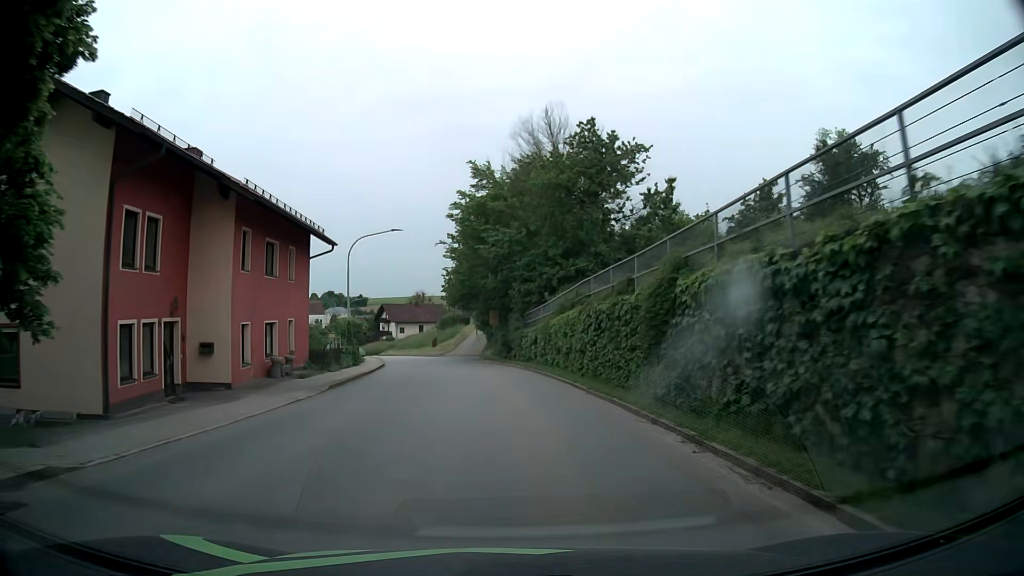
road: tertiary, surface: asphalt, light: Day
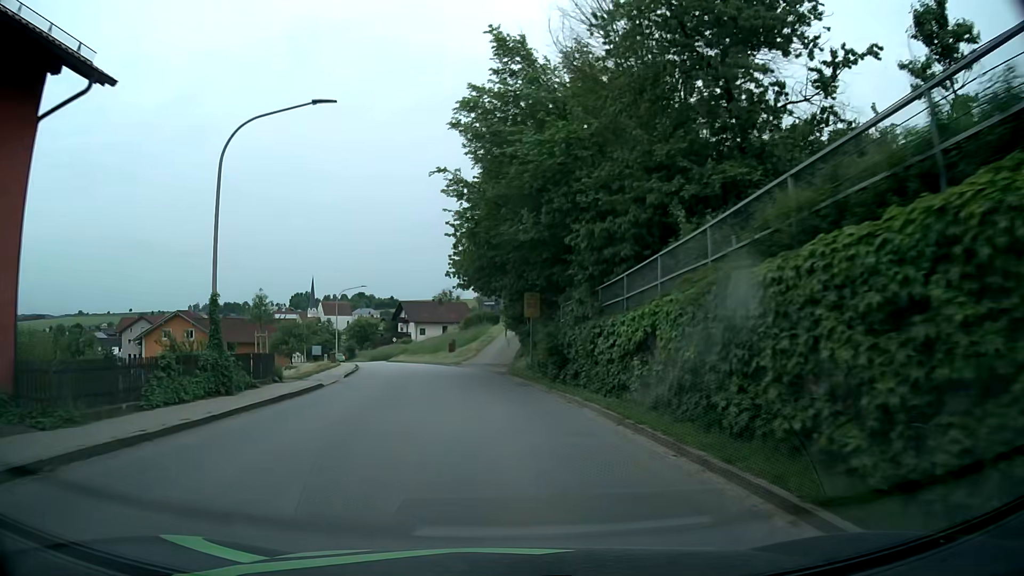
(-0.4, +20.4) m; -3°
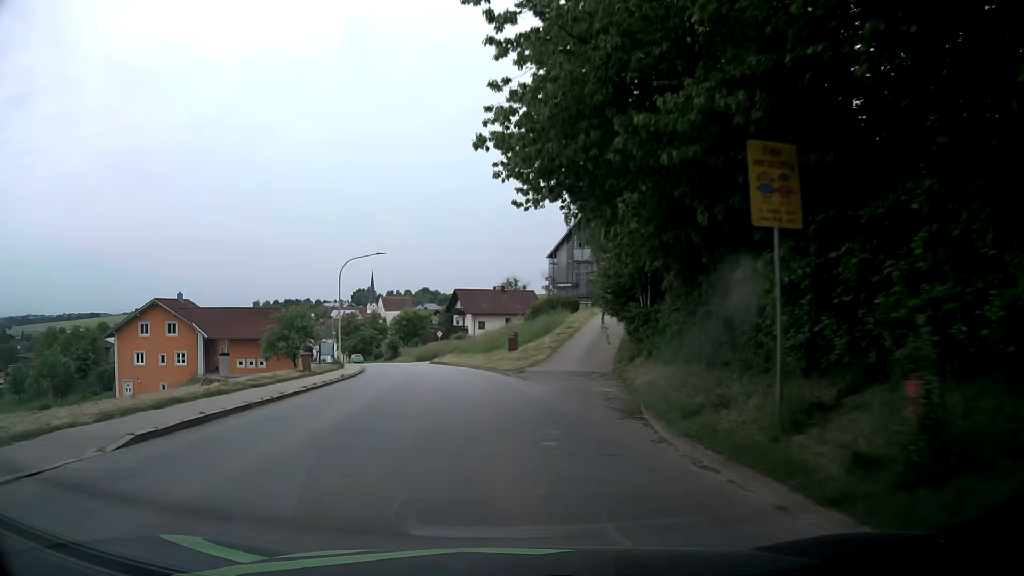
(-1.1, +21.3) m; -6°
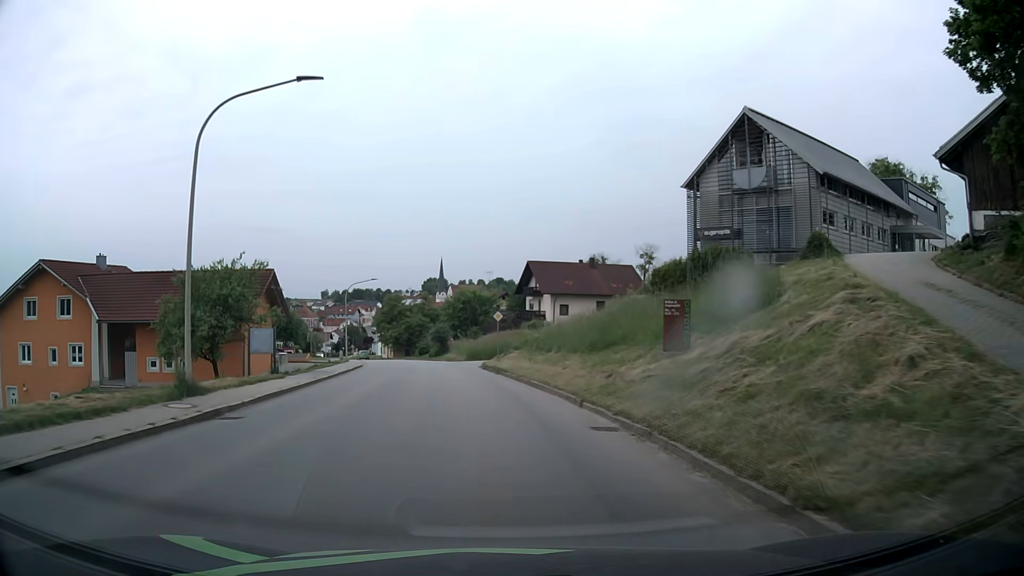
(-1.7, +28.4) m; -6°
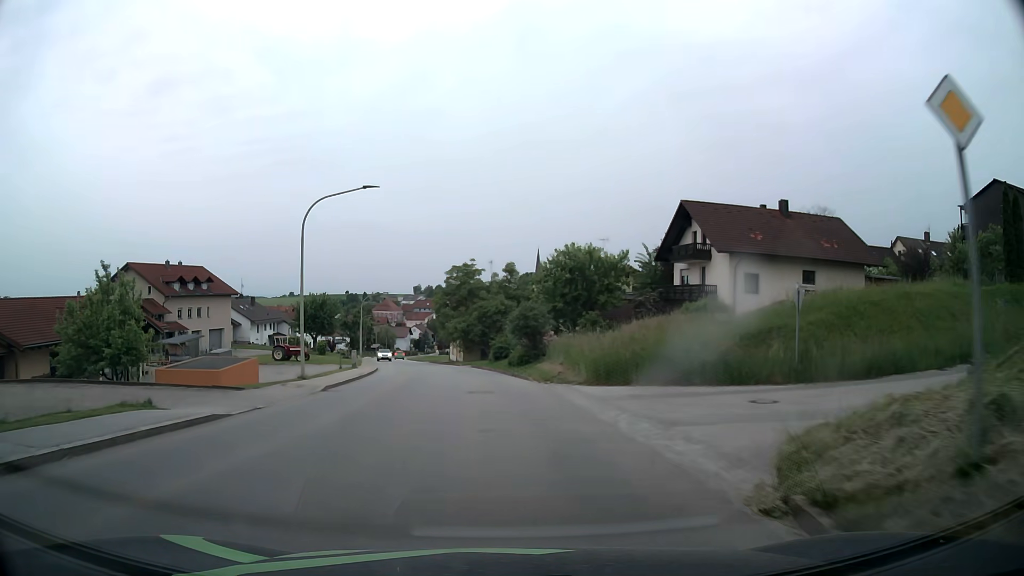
(-2.9, +34.9) m; -9°
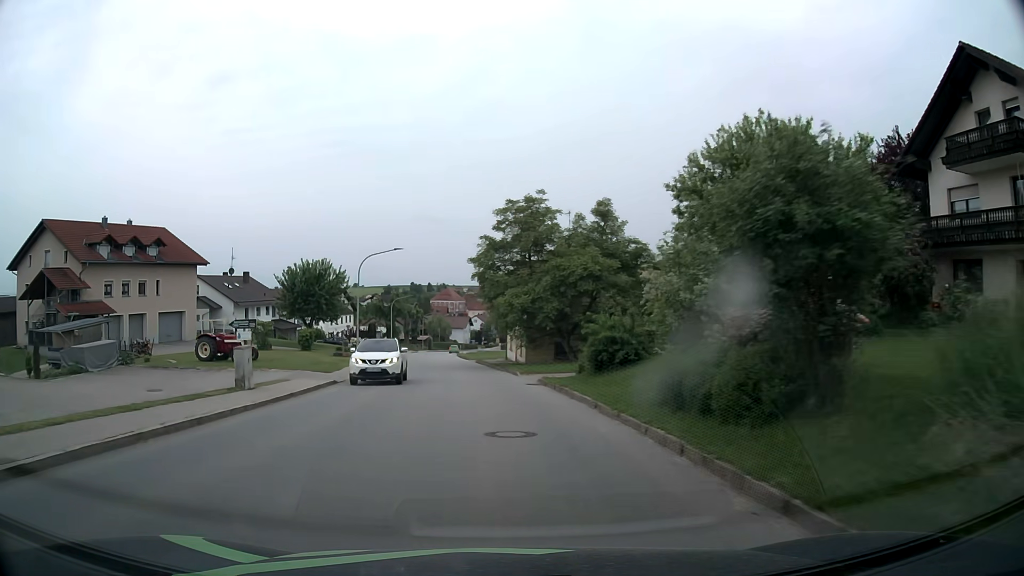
(-1.0, +28.0) m; -5°
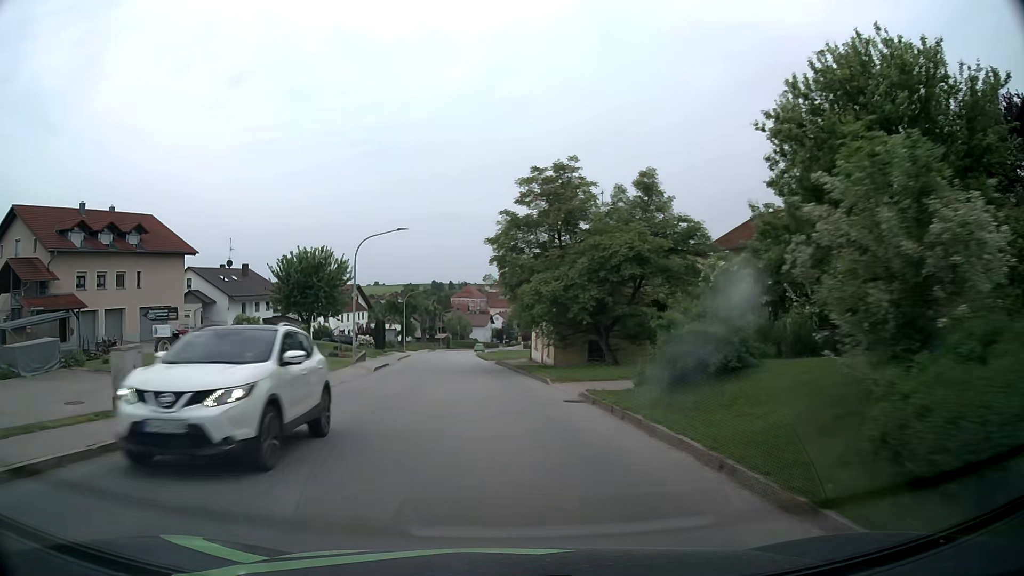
(-0.1, +7.1) m; -2°
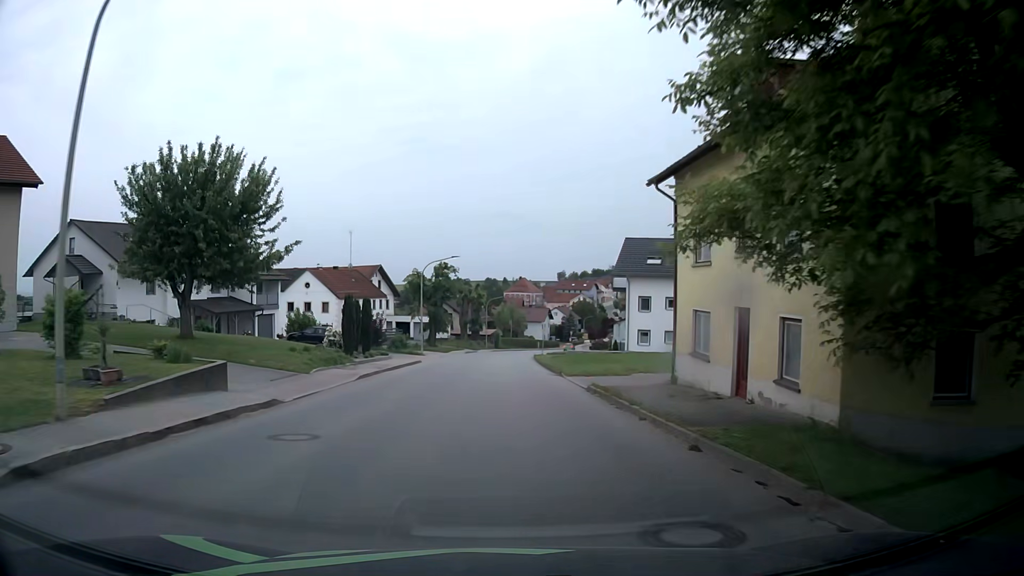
(-1.3, +28.7) m; -4°
(0, +10) (0, +20) (0, +30) (-1, +40) (0, +50) (0, +60) (0, +70) (+1, +80) (+3, +90) (+5, +100) m
